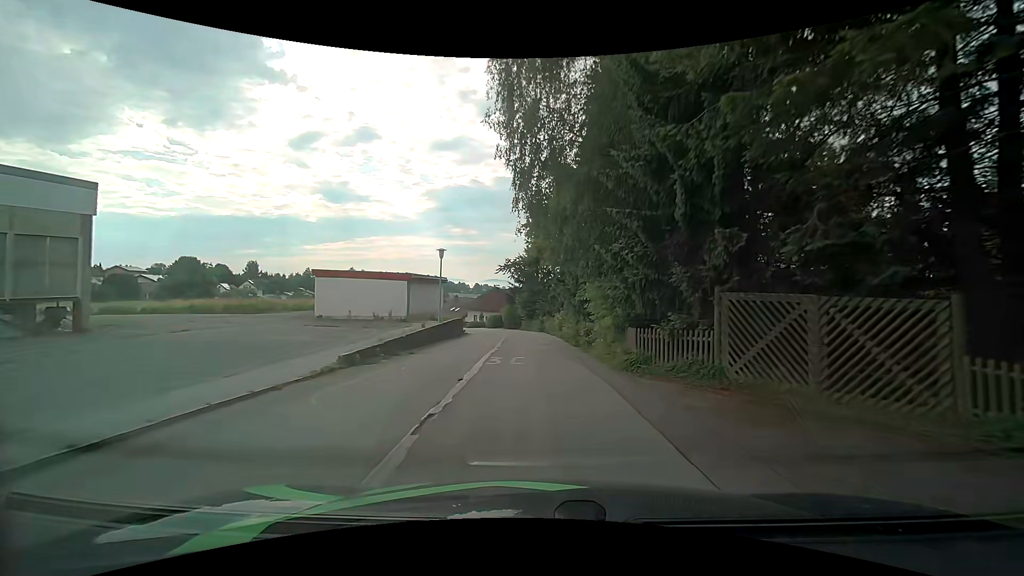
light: Day
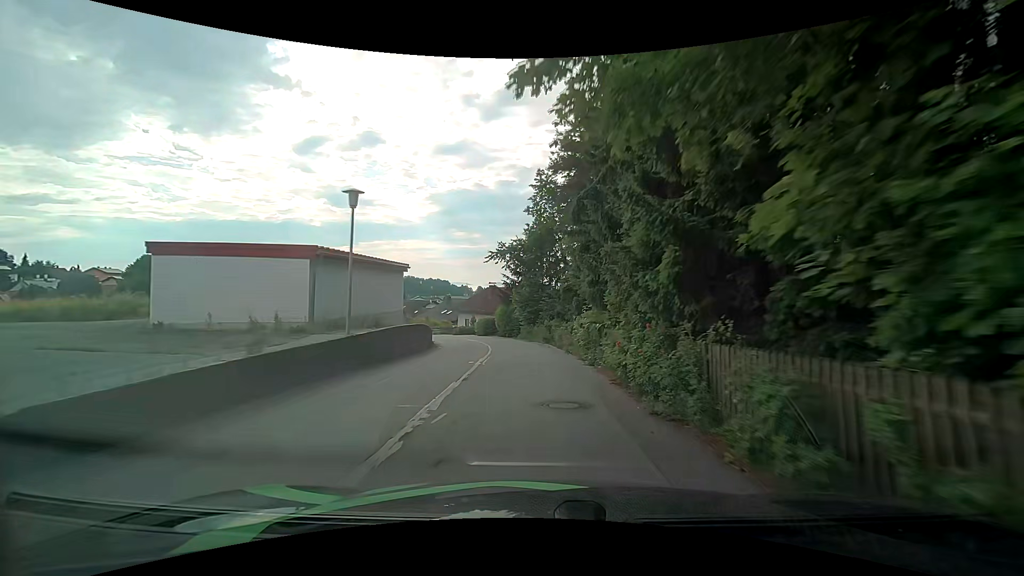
(0.0, +14.3) m; -1°
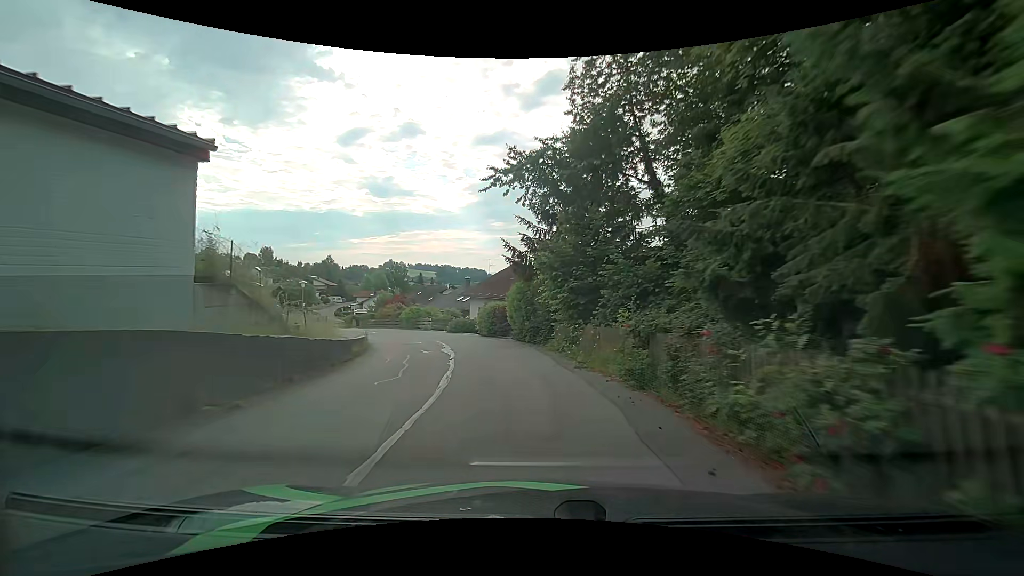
(-0.3, +20.9) m; -4°
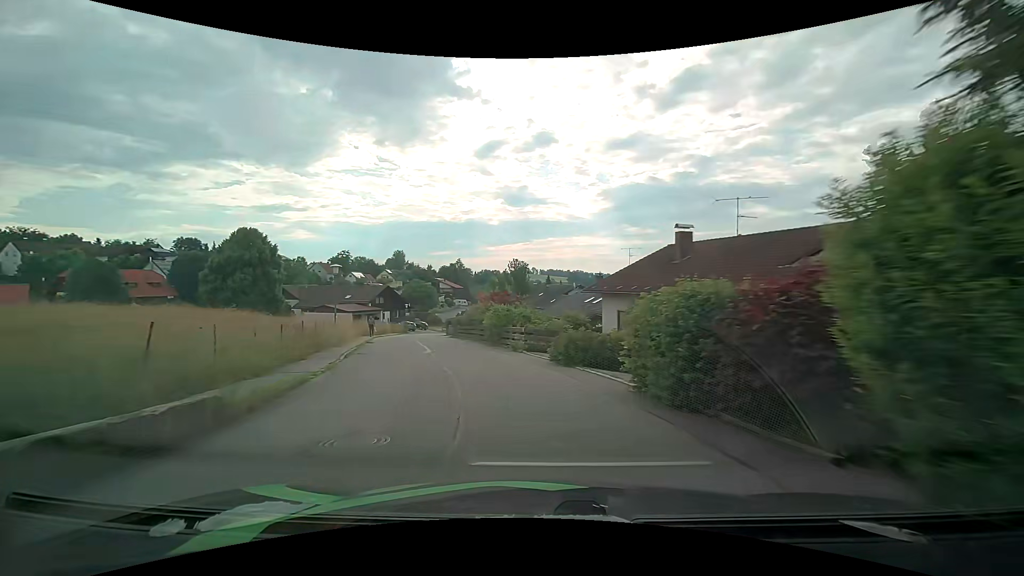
(-2.0, +19.3) m; -14°
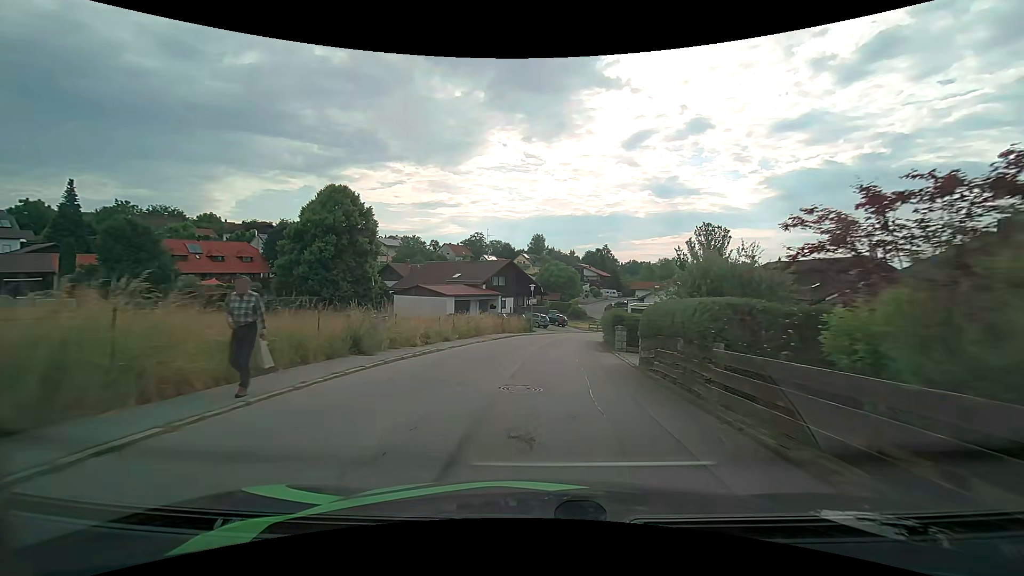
(-6.7, +32.2) m; -17°
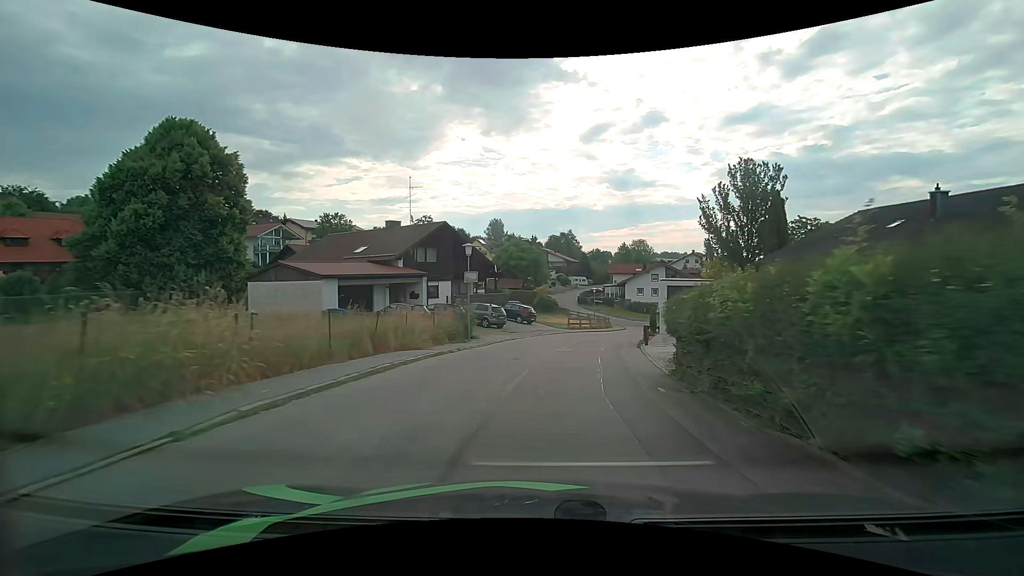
(+0.8, +24.2) m; +4°
(0, +10) (+1, +20) (+3, +30) (+7, +39) (+11, +48) (+16, +57) (+15, +67) (+10, +76) (+7, +85) (+5, +95) m
